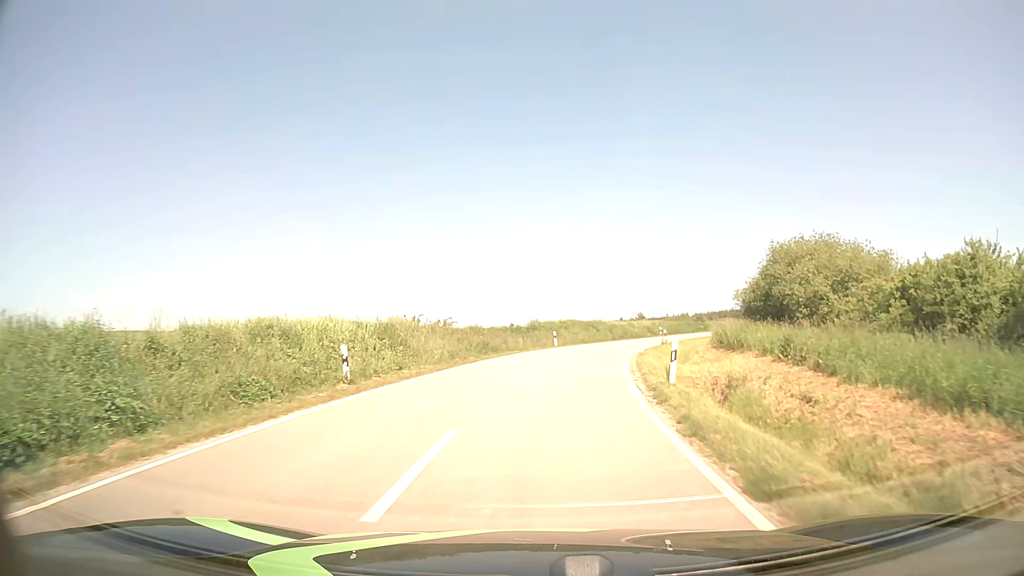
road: tertiary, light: Day
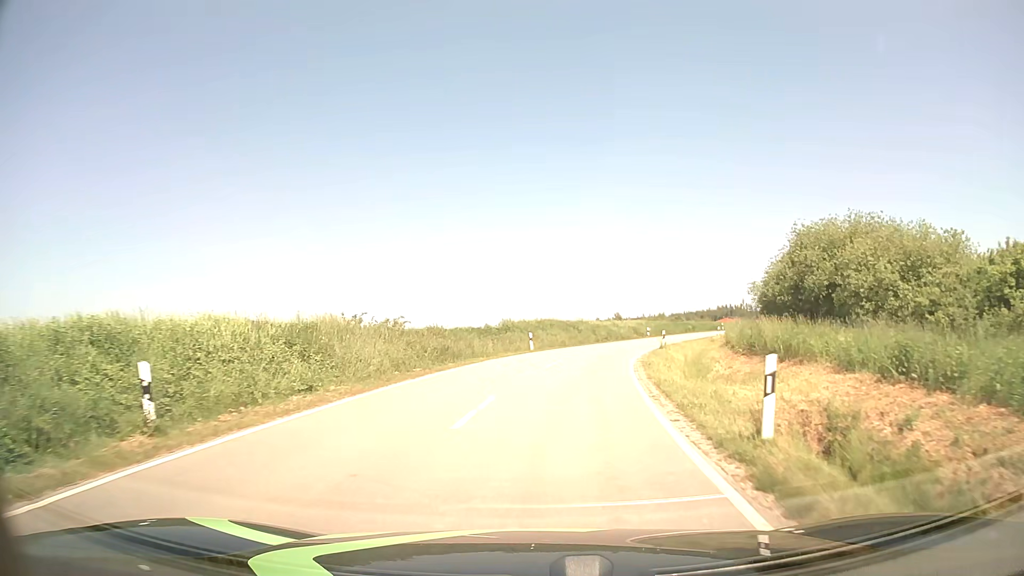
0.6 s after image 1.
(+0.1, +7.4) m; +2°
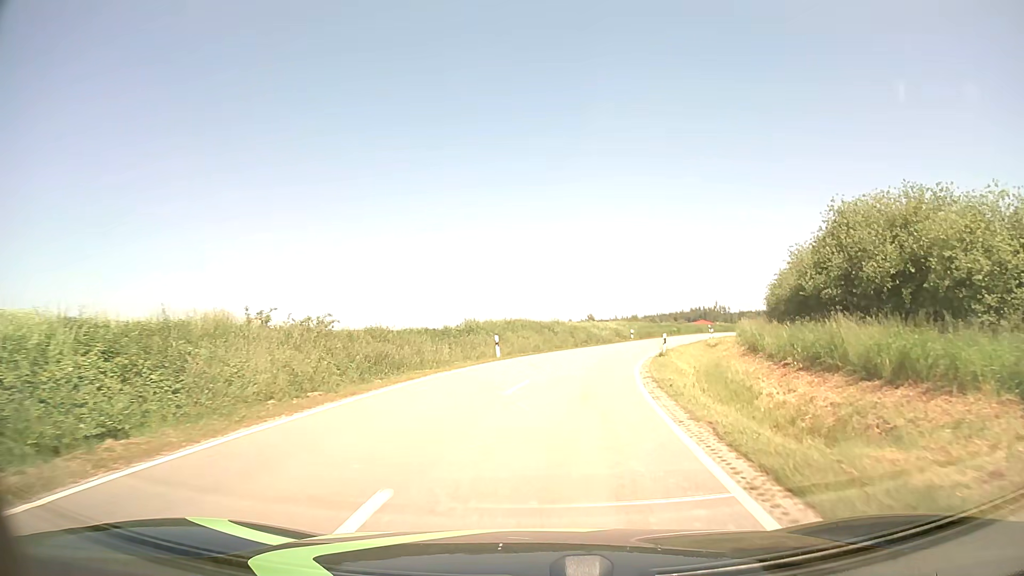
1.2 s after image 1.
(+0.1, +7.5) m; +2°
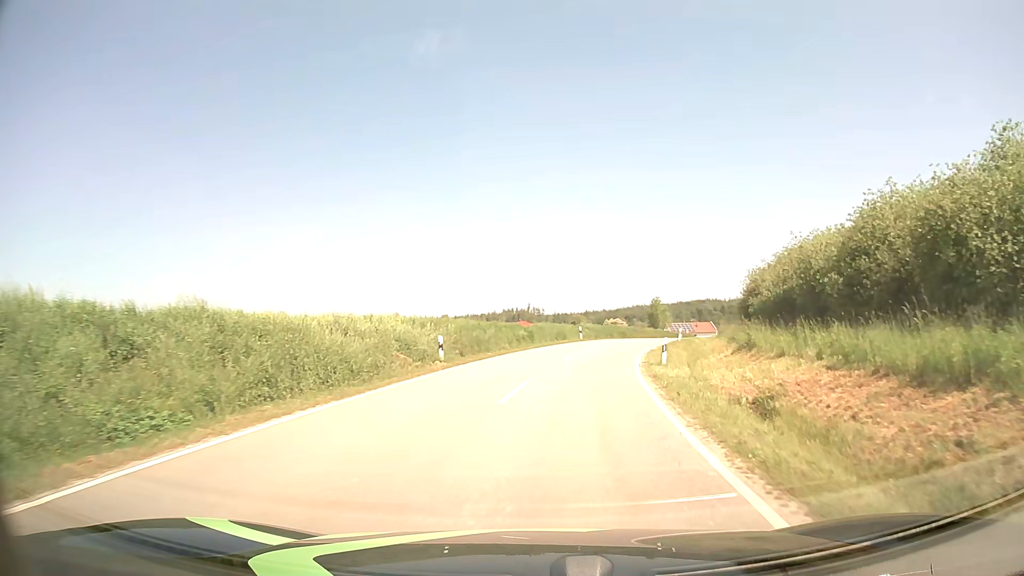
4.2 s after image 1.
(+5.1, +37.1) m; +16°
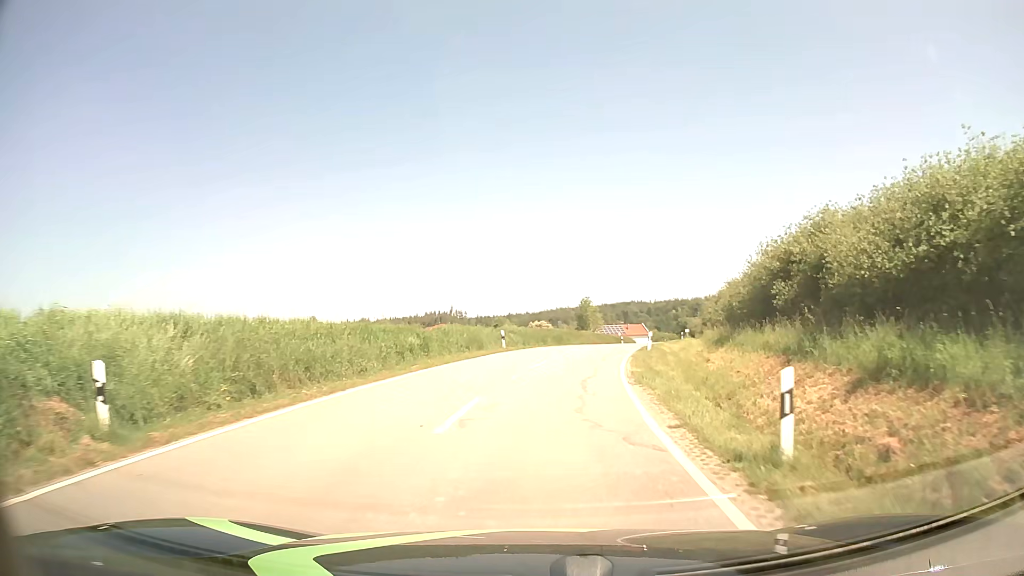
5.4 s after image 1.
(+0.9, +15.2) m; +7°
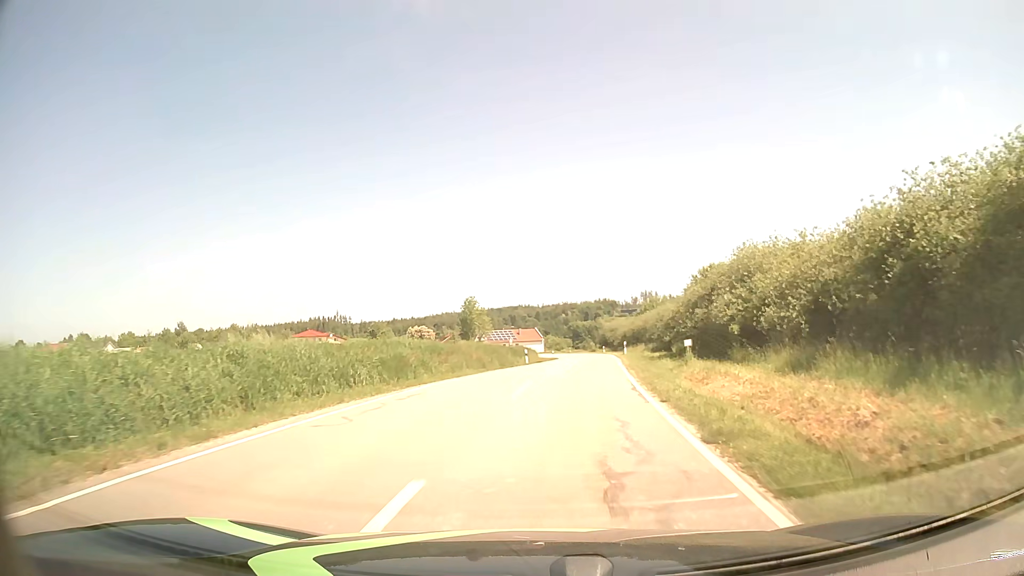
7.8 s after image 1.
(+2.4, +30.1) m; +10°
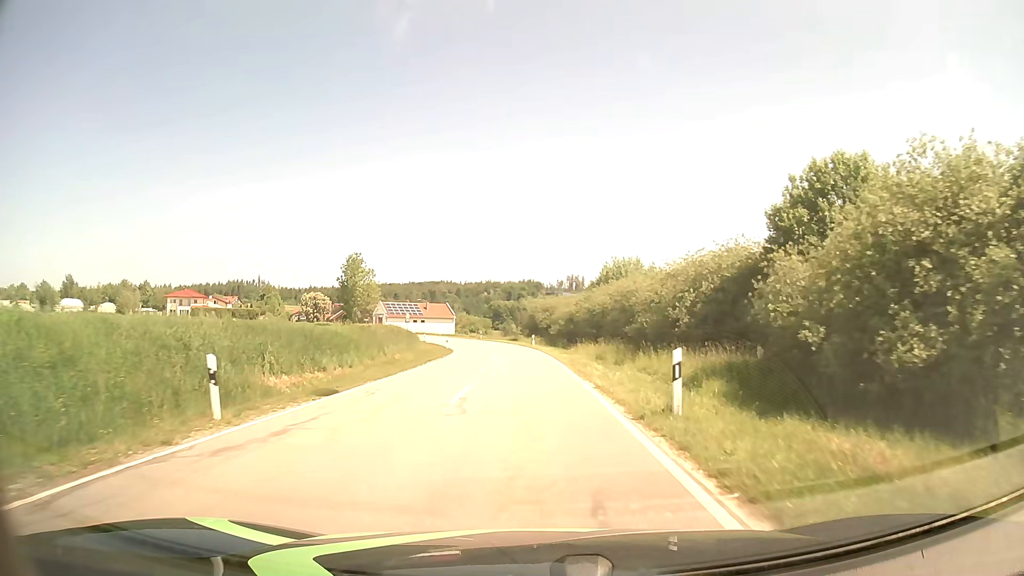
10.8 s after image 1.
(+3.0, +37.9) m; +7°
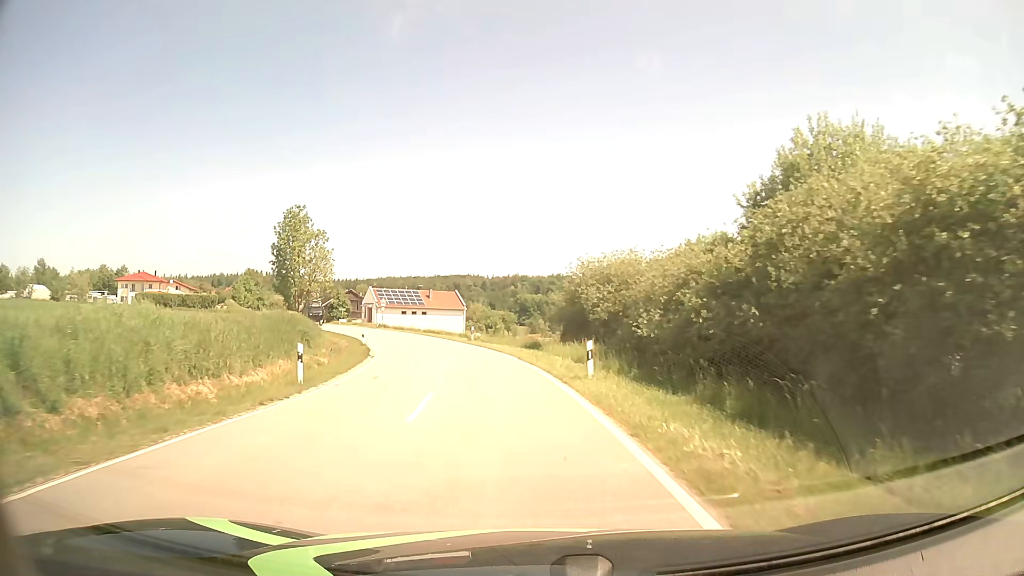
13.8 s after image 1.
(-0.5, +39.1) m; -2°
(0, +10) (-1, +20) (-2, +30) (-4, +40) (-7, +49) (-11, +59) (-15, +68) (-19, +77) (-23, +86) (-28, +95) m
